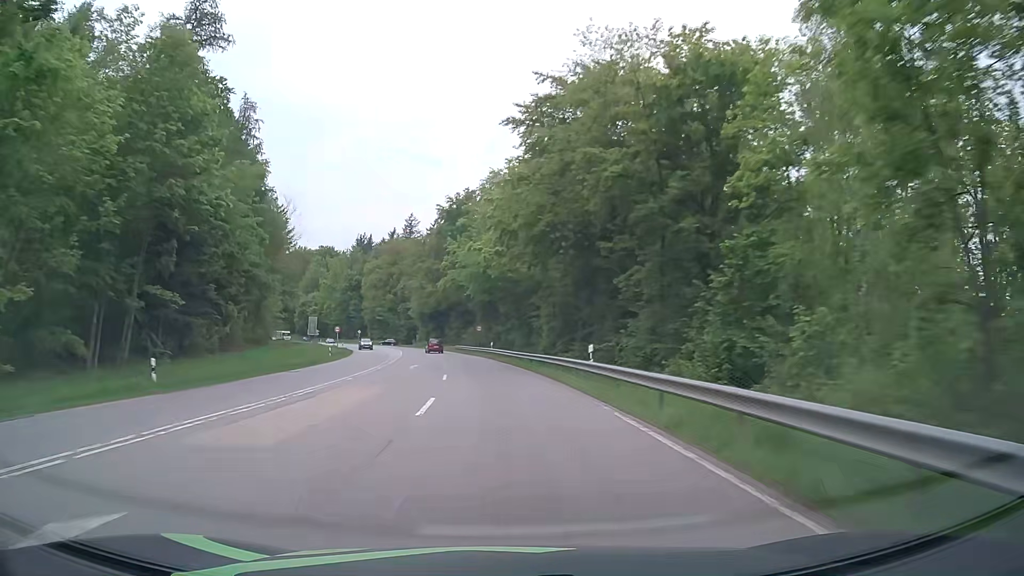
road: secondary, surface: asphalt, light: Day
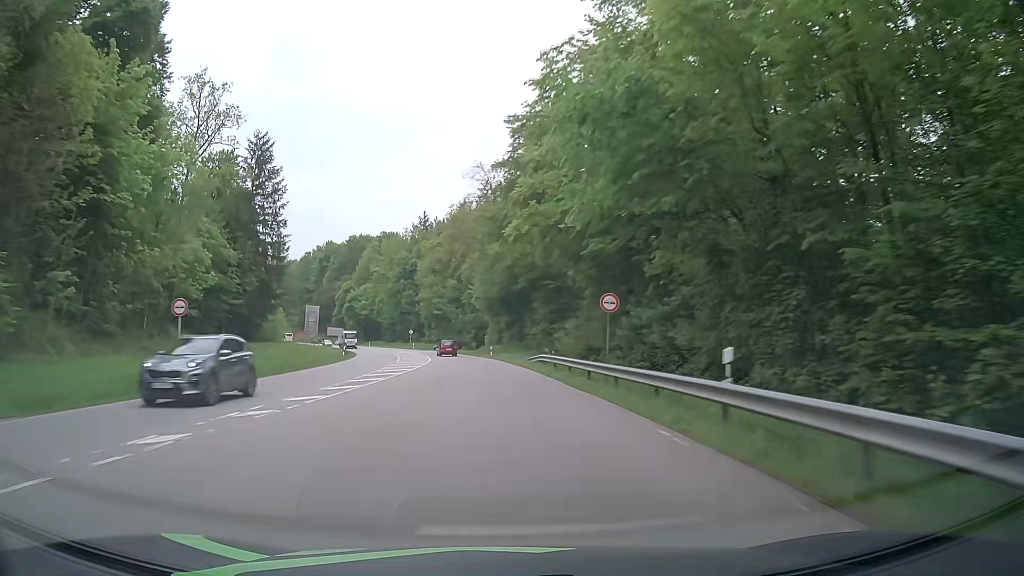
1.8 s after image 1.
(-3.1, +46.6) m; -8°
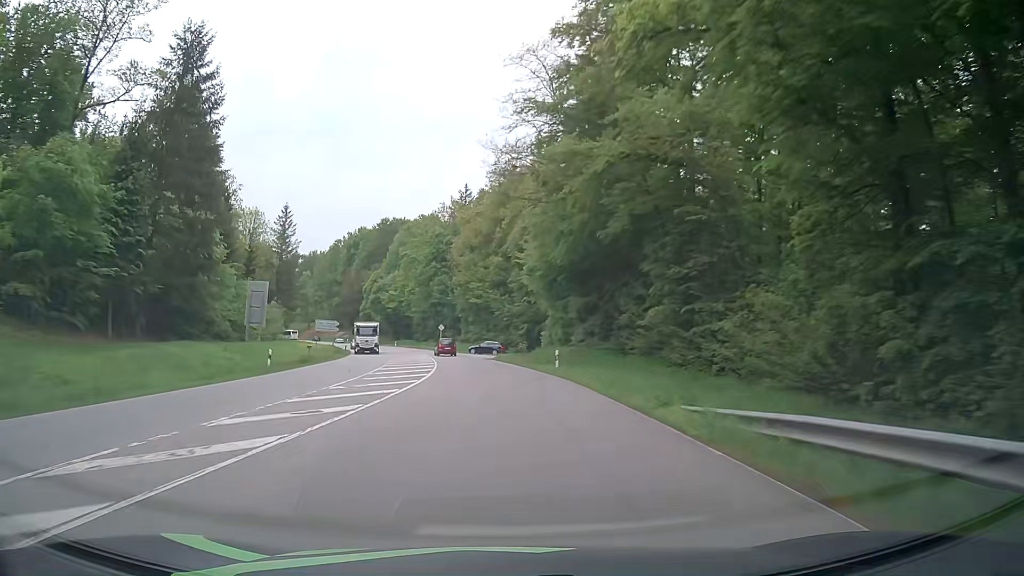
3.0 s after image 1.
(-1.1, +30.5) m; -4°
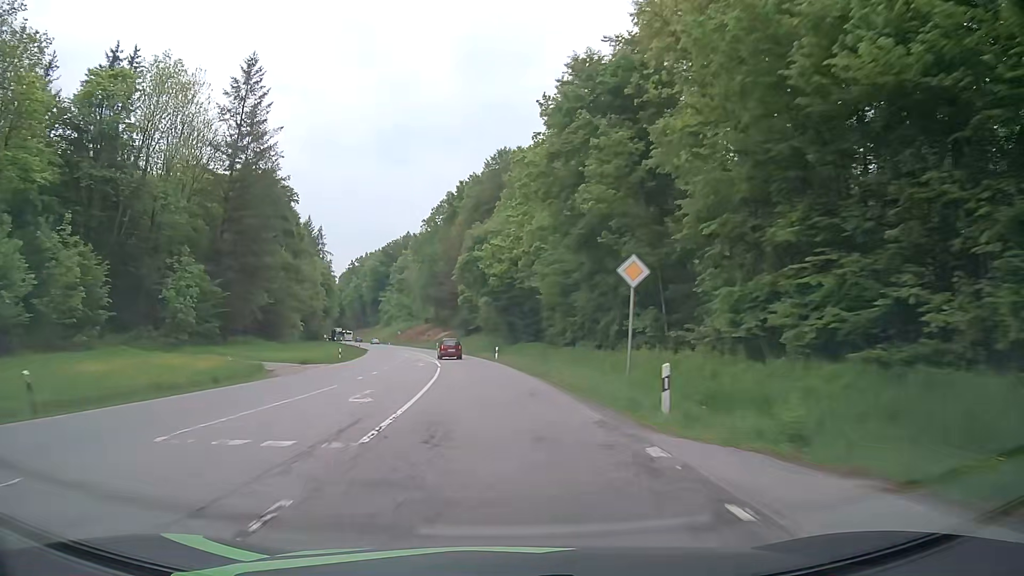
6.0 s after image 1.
(-7.9, +73.3) m; -13°
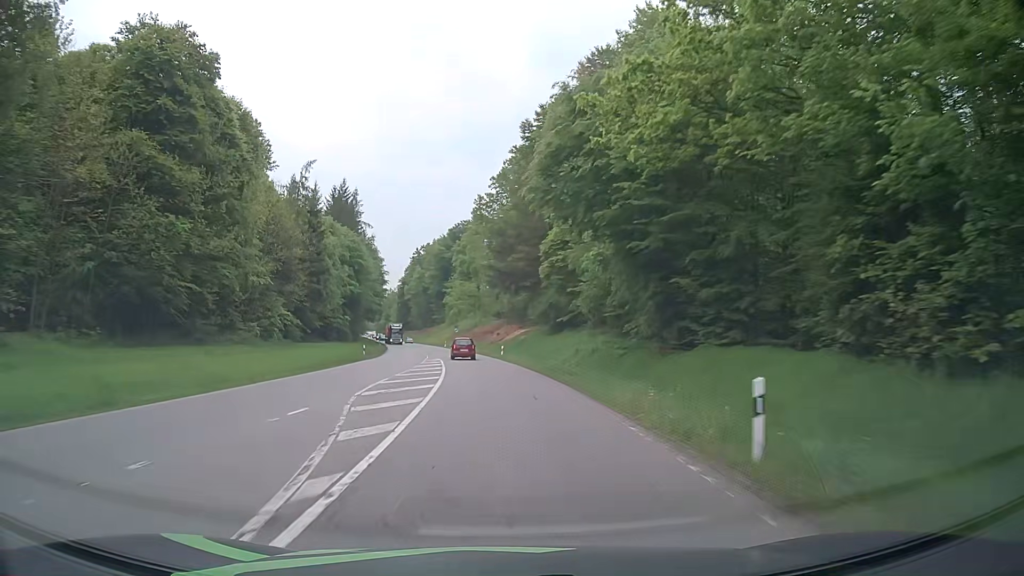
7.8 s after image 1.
(-2.9, +42.9) m; -7°
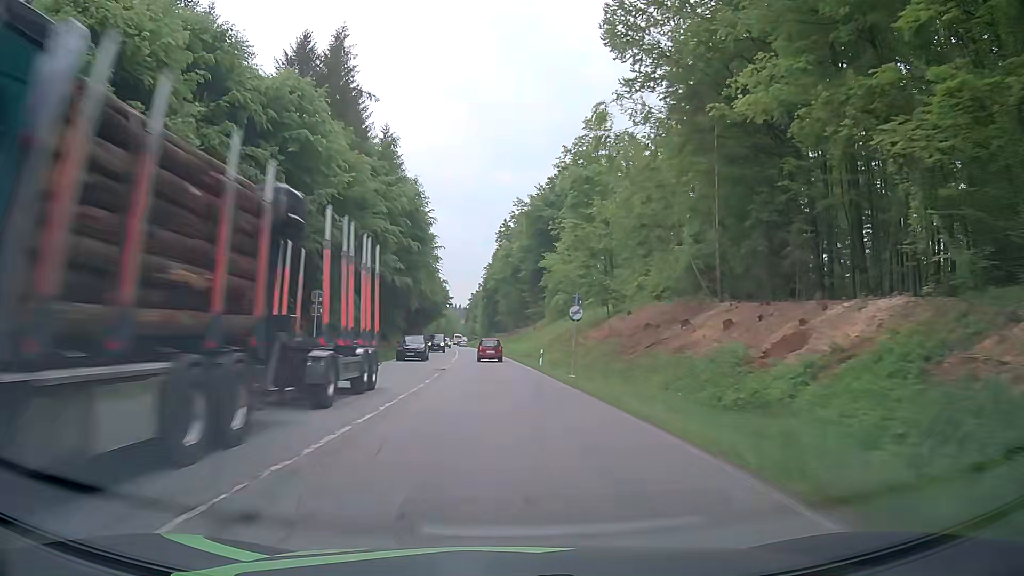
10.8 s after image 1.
(-5.7, +70.4) m; -8°
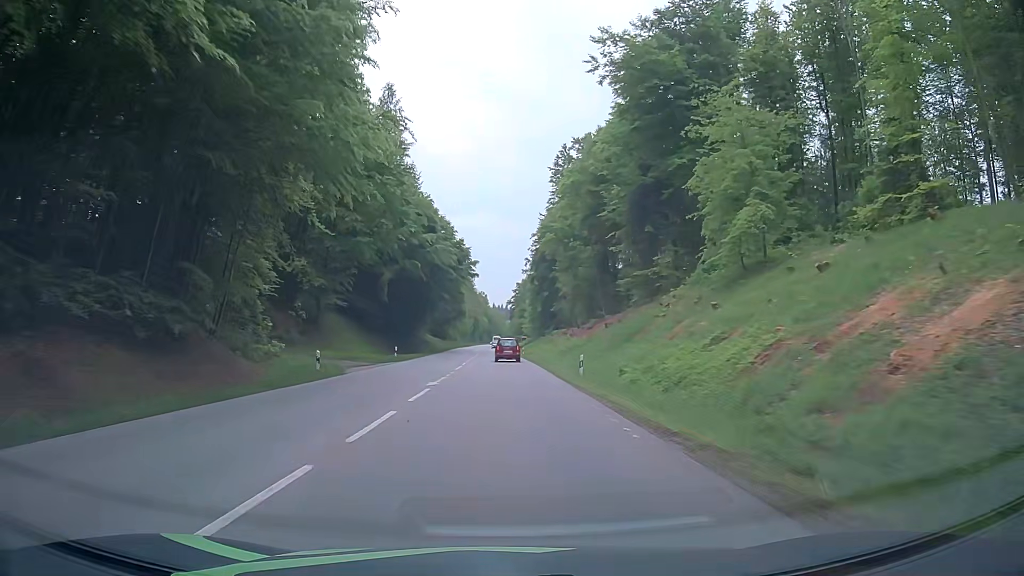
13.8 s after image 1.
(-3.1, +70.8) m; -5°
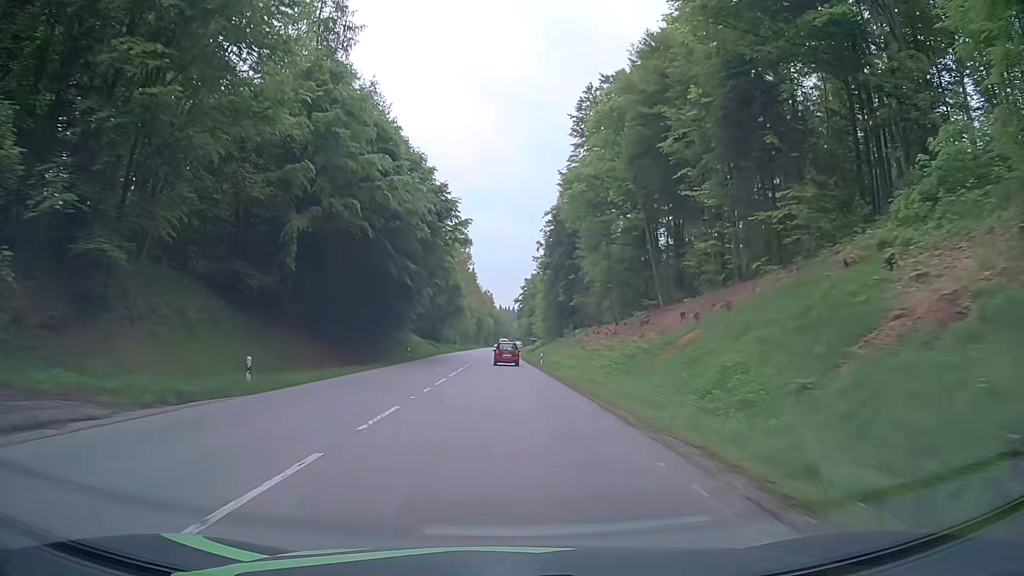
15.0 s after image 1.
(0.0, +28.8) m; 0°
(0, +10) (0, +20) (0, +30) (0, +40) (0, +50) (-1, +60) (-1, +70) (-1, +80) (-1, +90) (-1, +100) m
